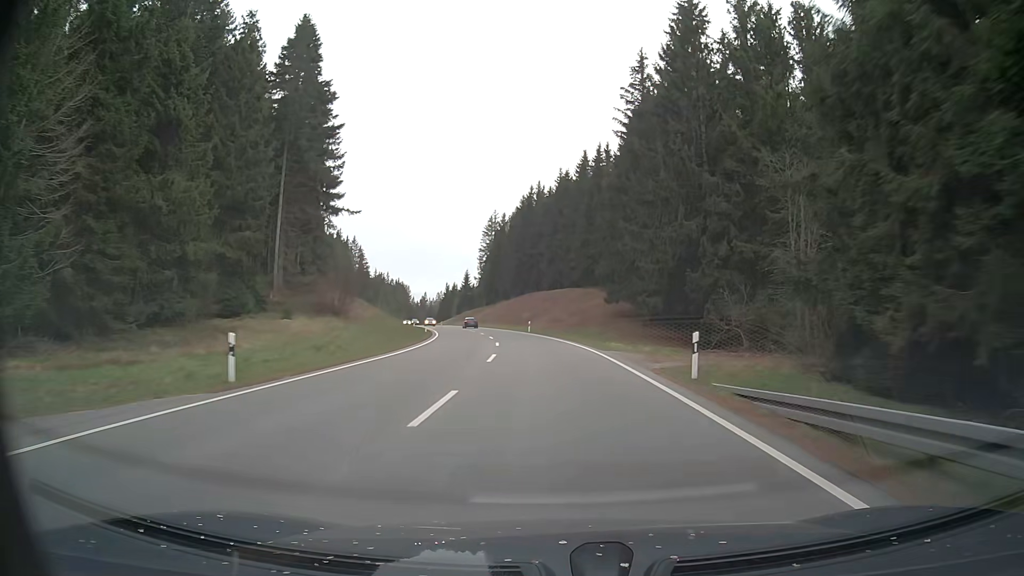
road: primary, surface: asphalt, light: Day
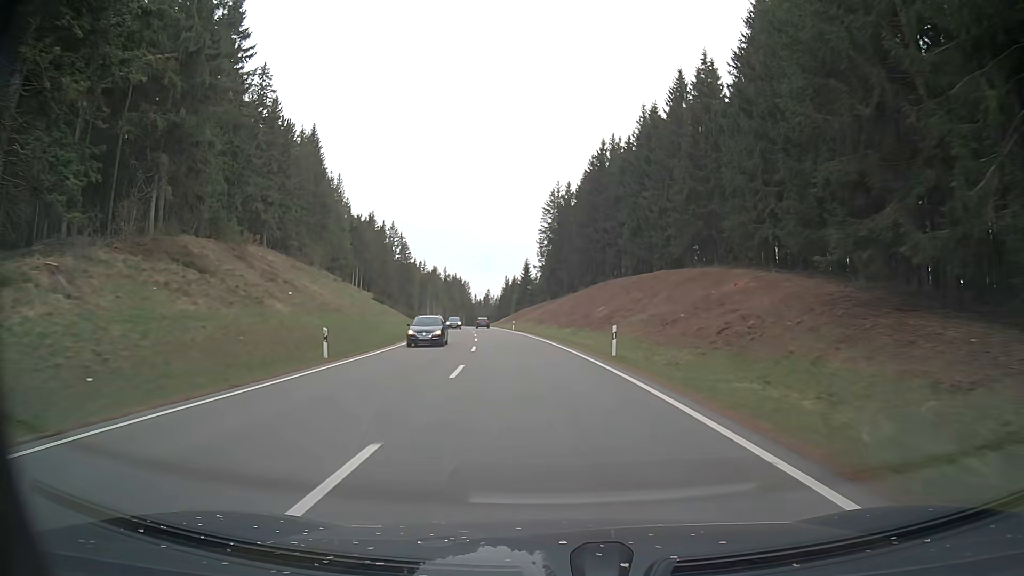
(-1.8, +41.1) m; -6°
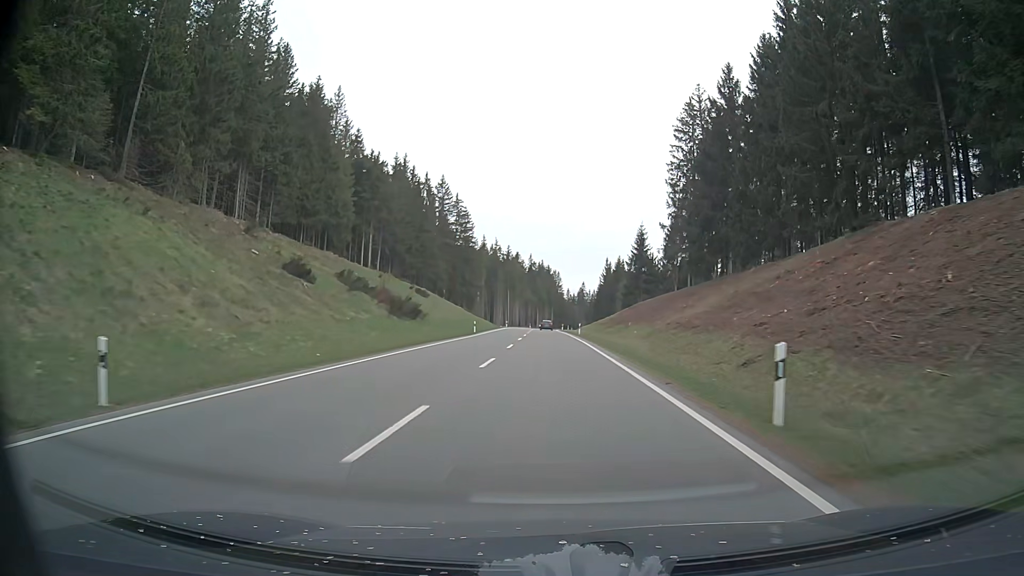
(-6.0, +68.7) m; -8°
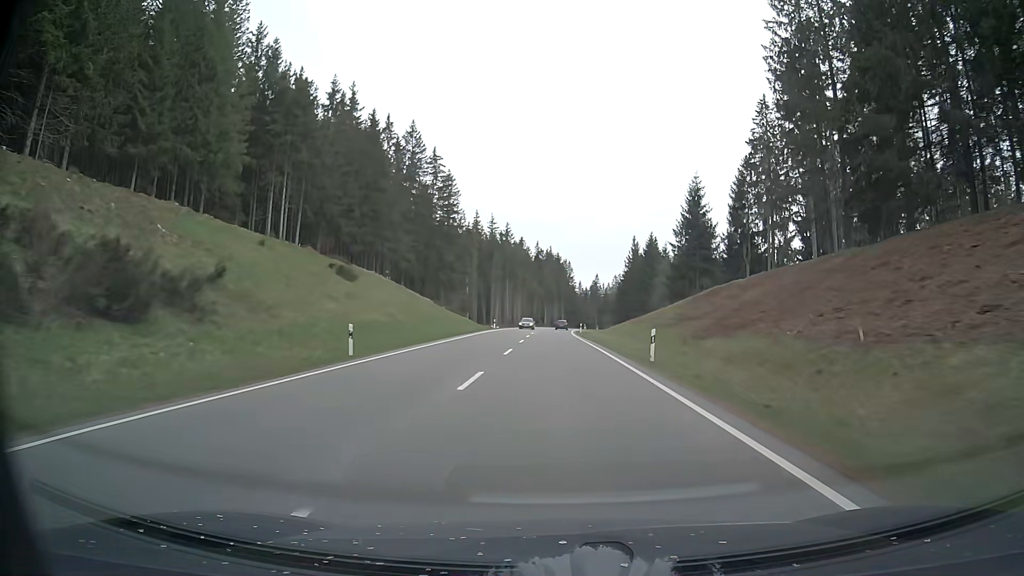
(-0.3, +41.6) m; -1°
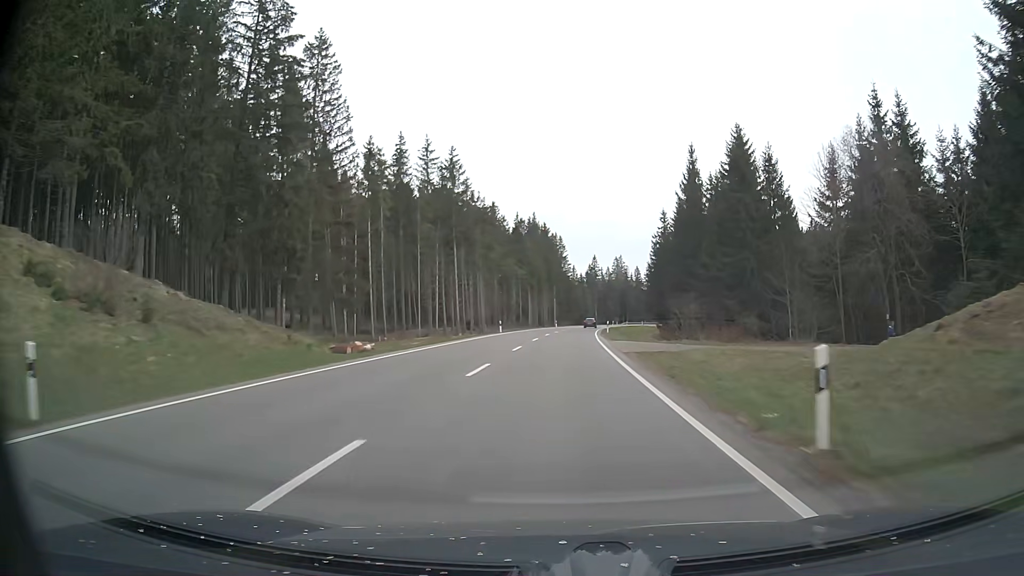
(+0.4, +69.2) m; +1°
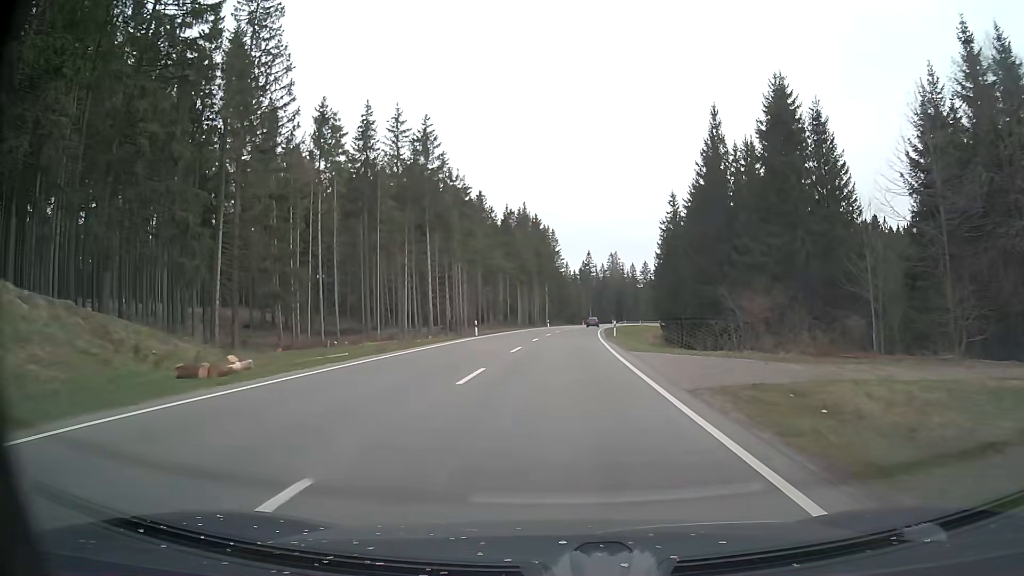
(+0.1, +13.8) m; 0°
